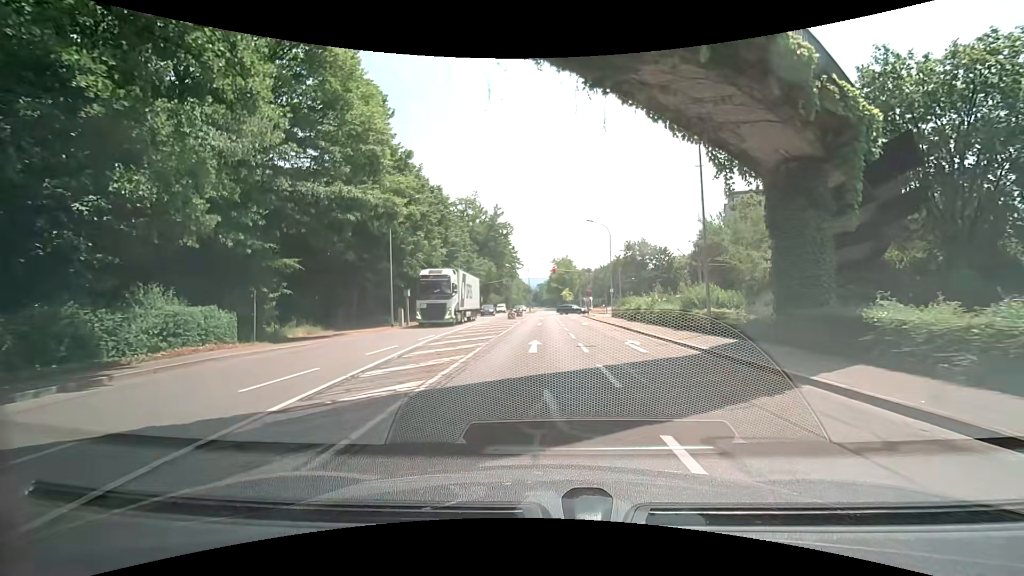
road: secondary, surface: asphalt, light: Day
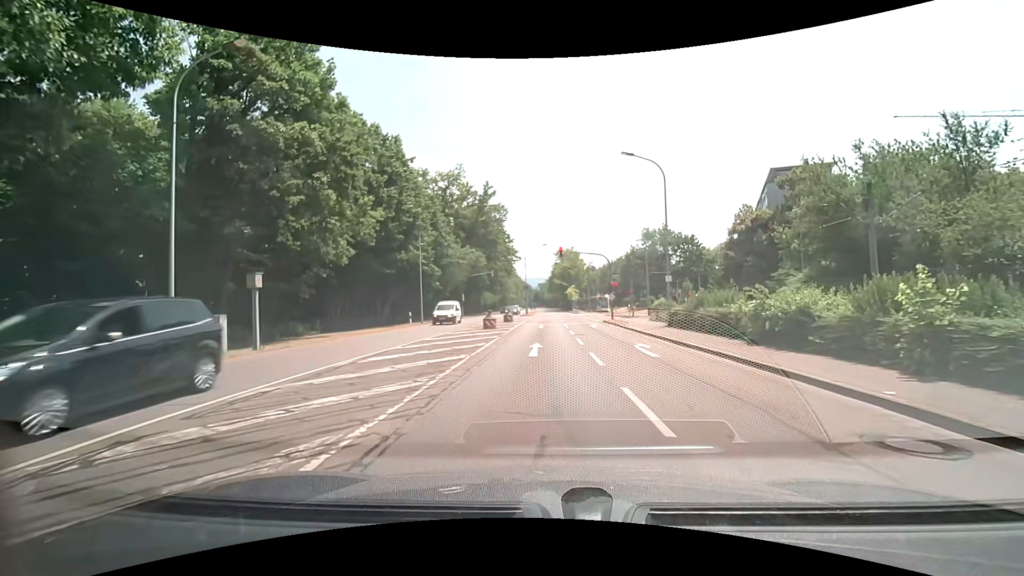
(-0.2, +21.0) m; 0°
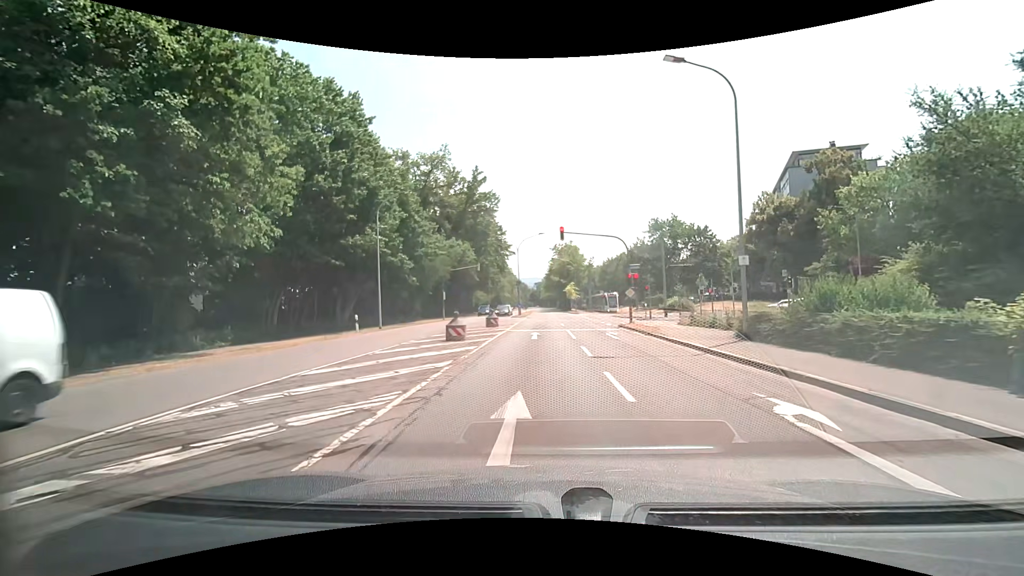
(0.0, +10.2) m; 0°
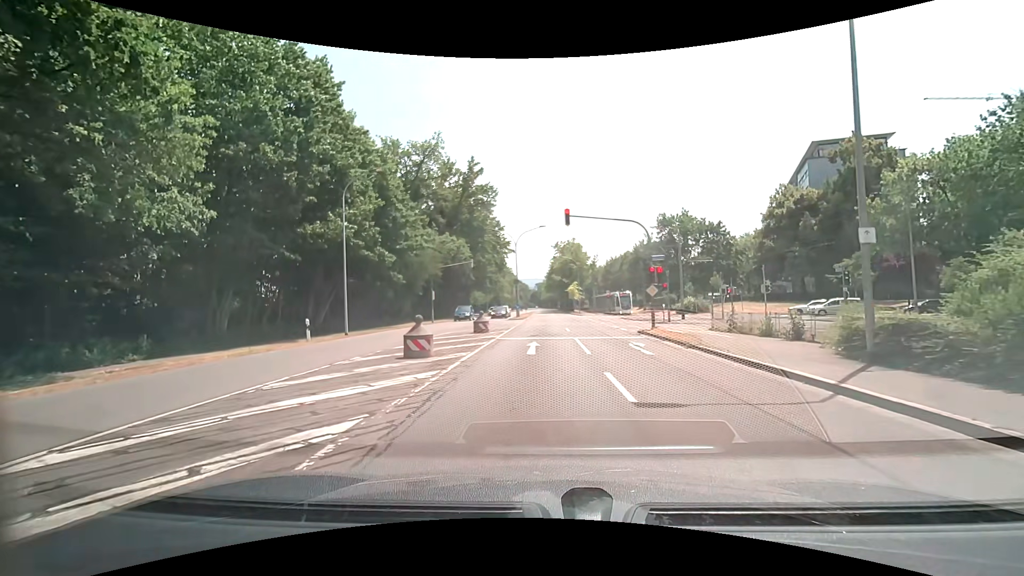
(0.0, +5.9) m; 0°
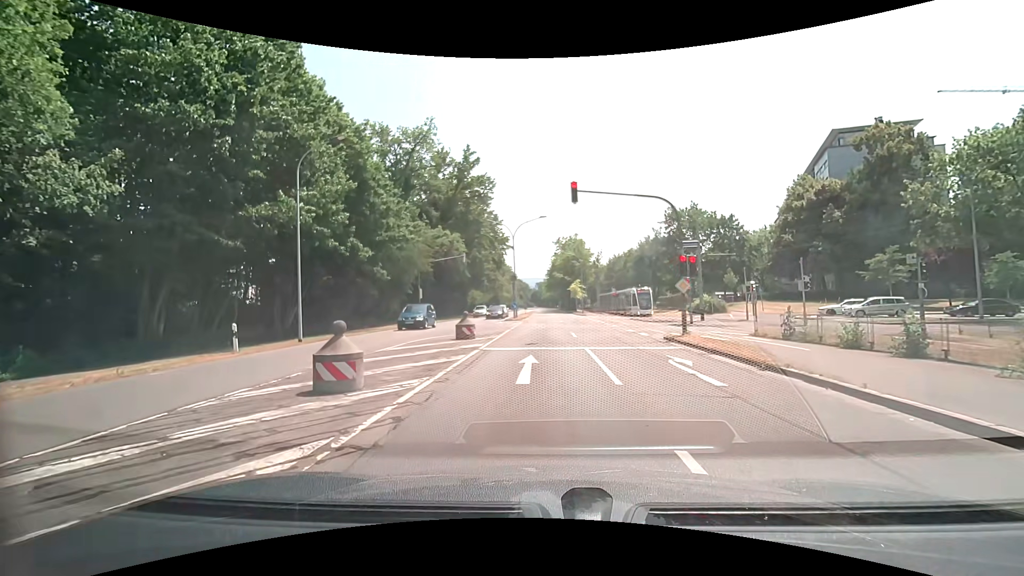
(0.0, +5.3) m; 0°
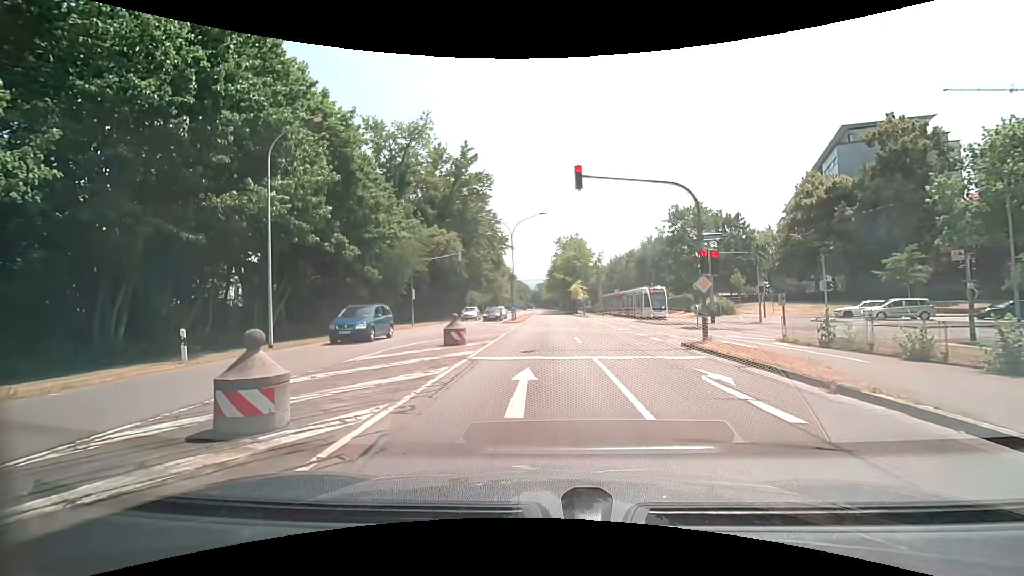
(0.0, +2.4) m; +1°
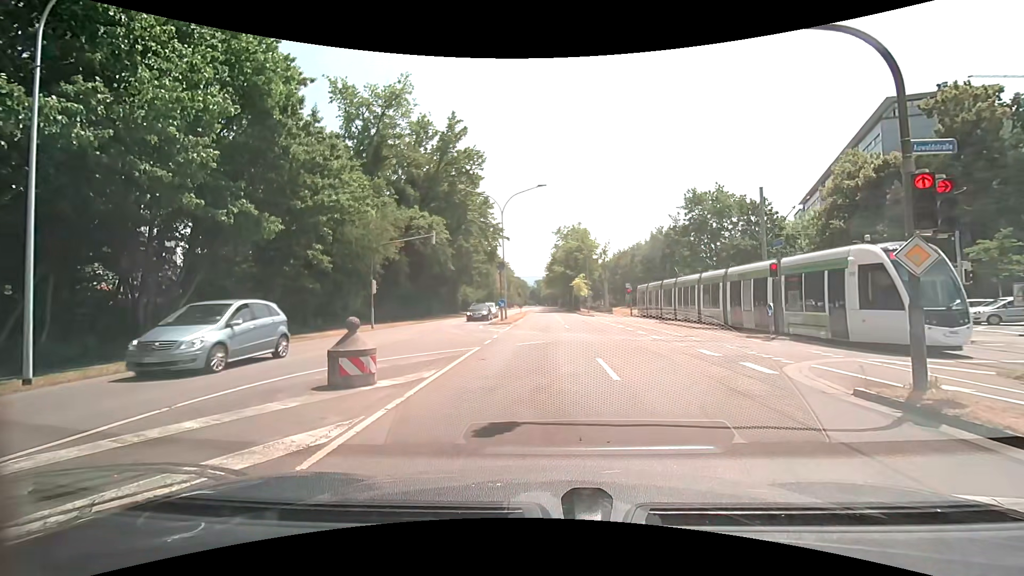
(-0.1, +9.3) m; +2°
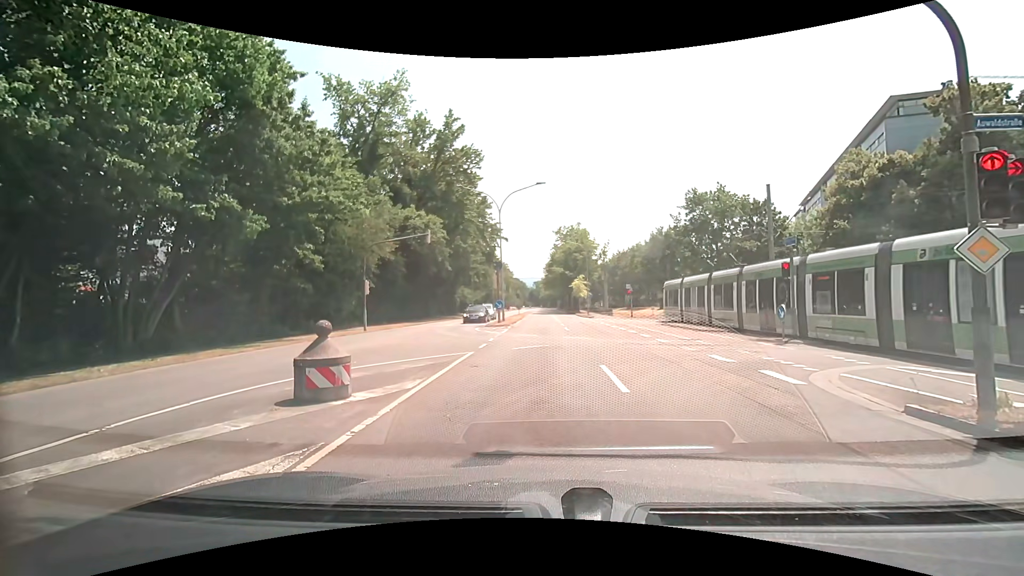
(0.0, +1.0) m; -2°
